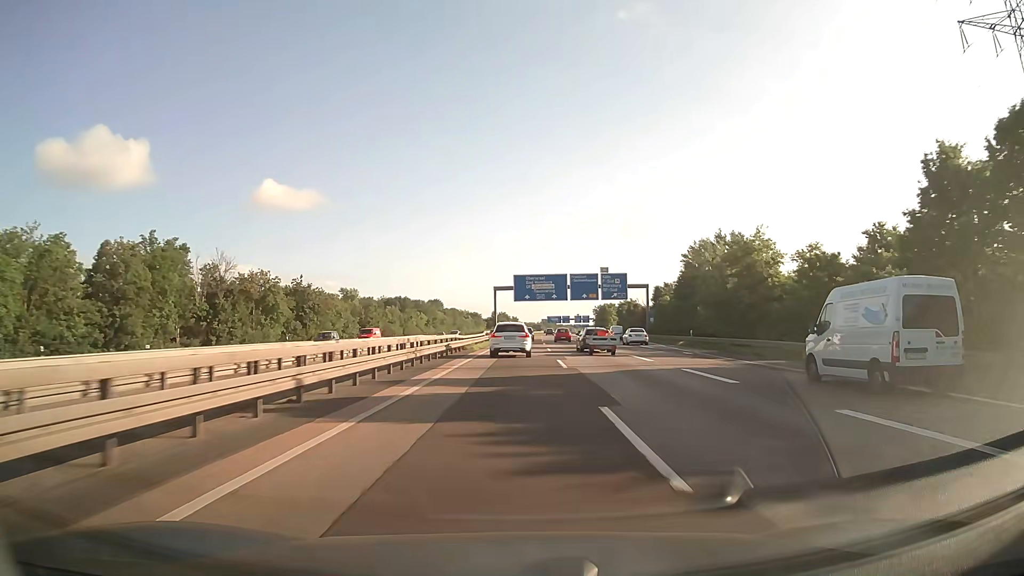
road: motorway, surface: paved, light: Day
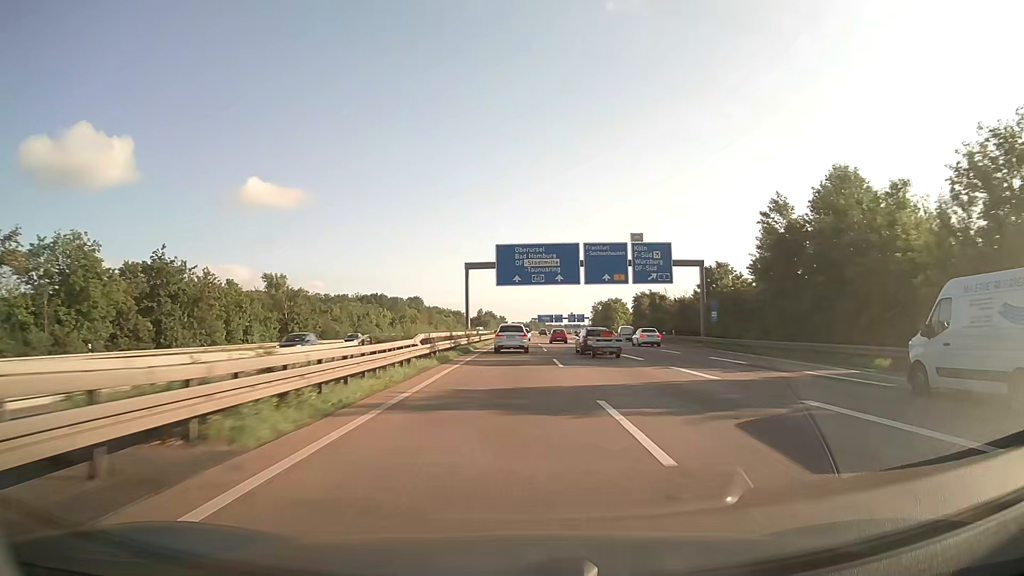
(+0.3, +34.7) m; +1°
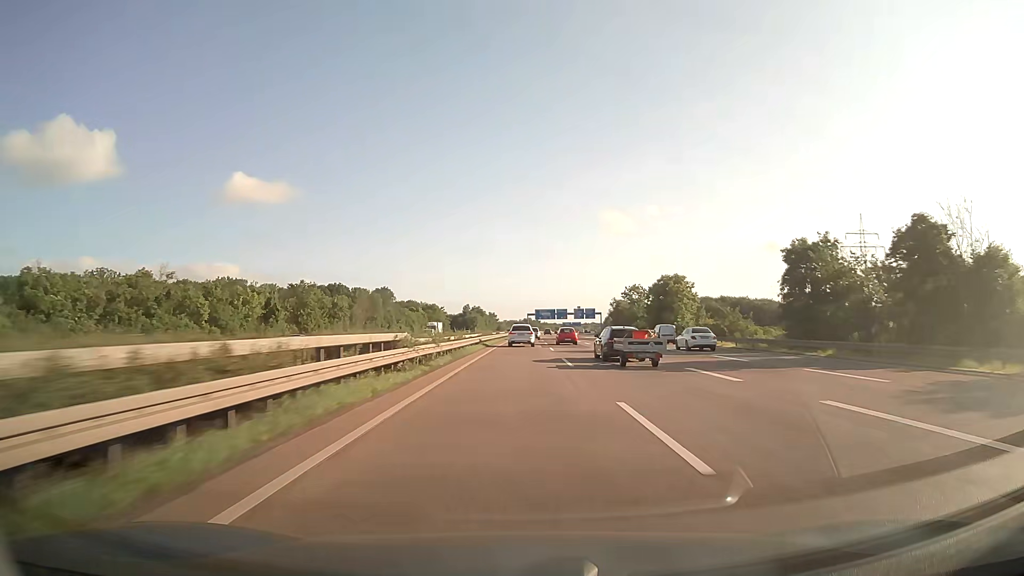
(+0.5, +71.6) m; +1°
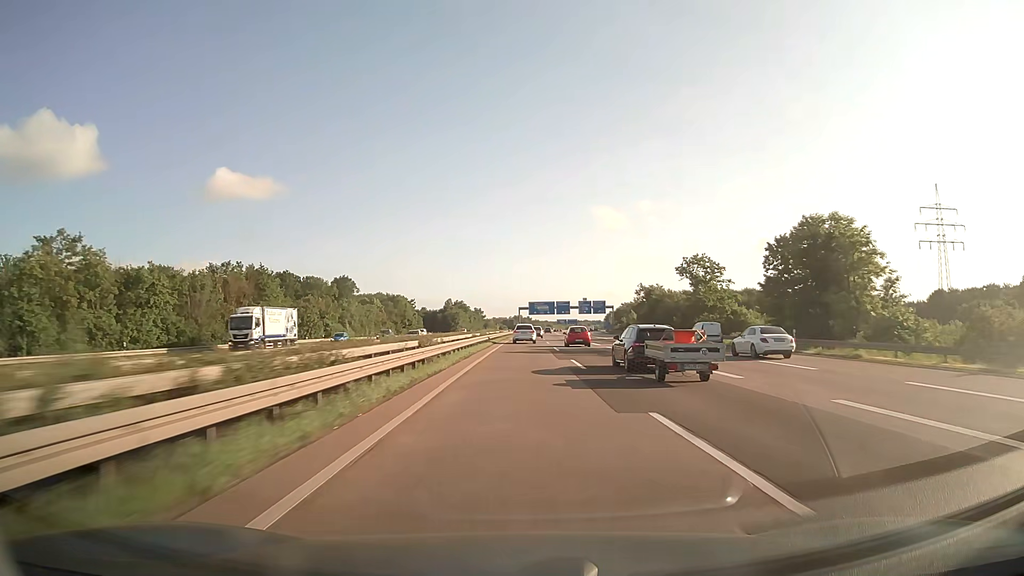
(+0.5, +55.2) m; +1°
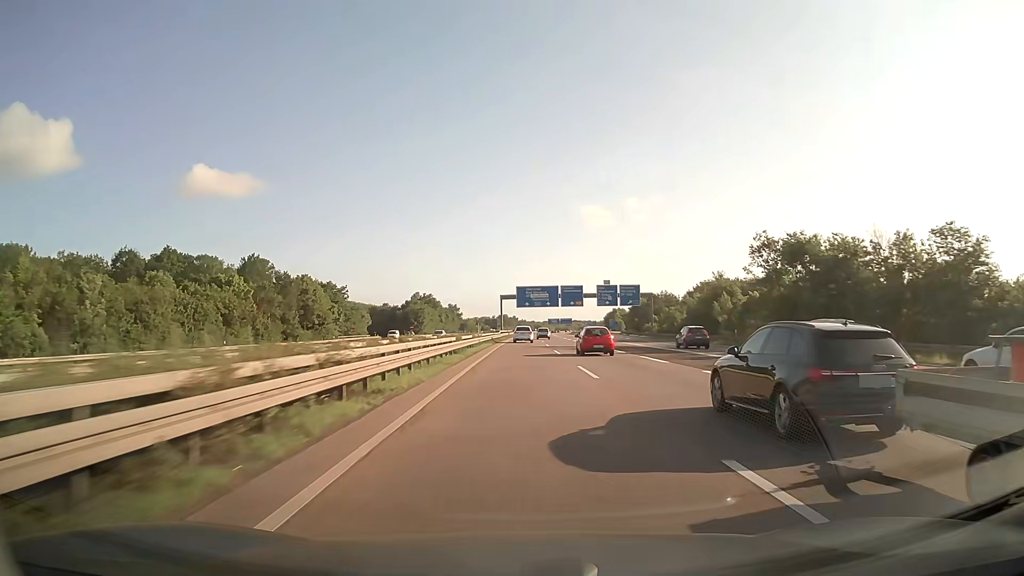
(+0.8, +74.8) m; +1°
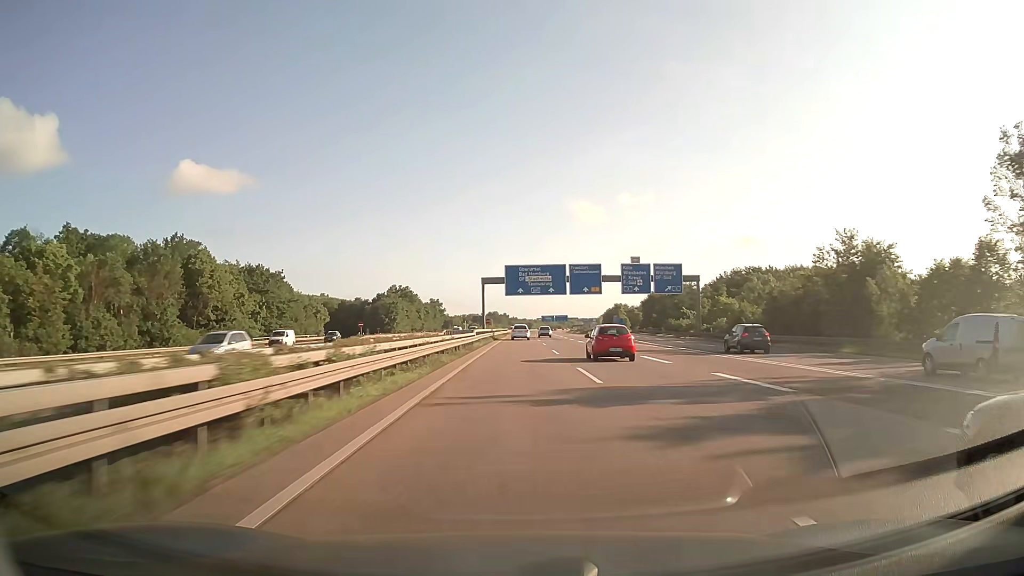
(+0.3, +37.7) m; +1°
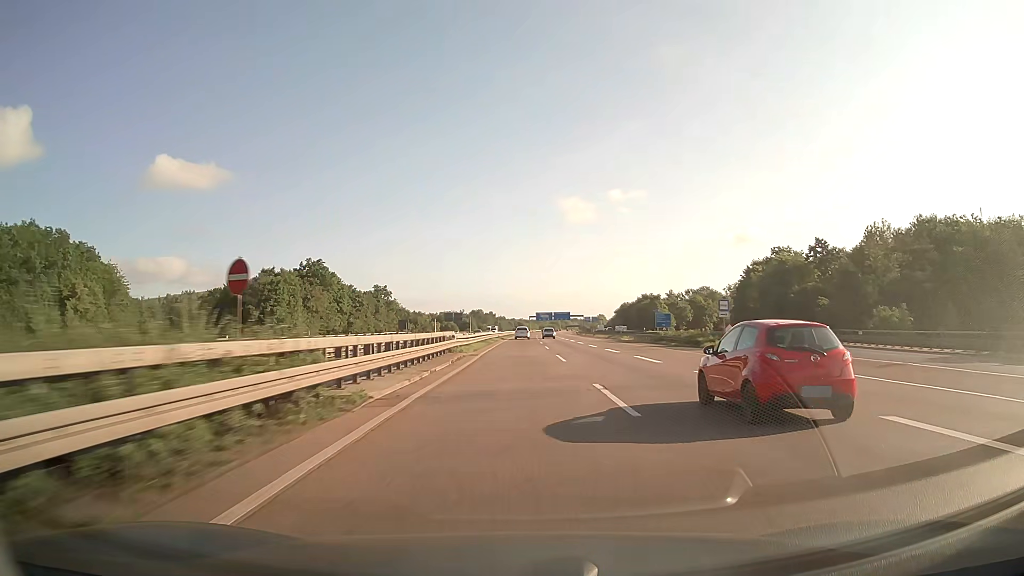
(+0.8, +94.7) m; +1°
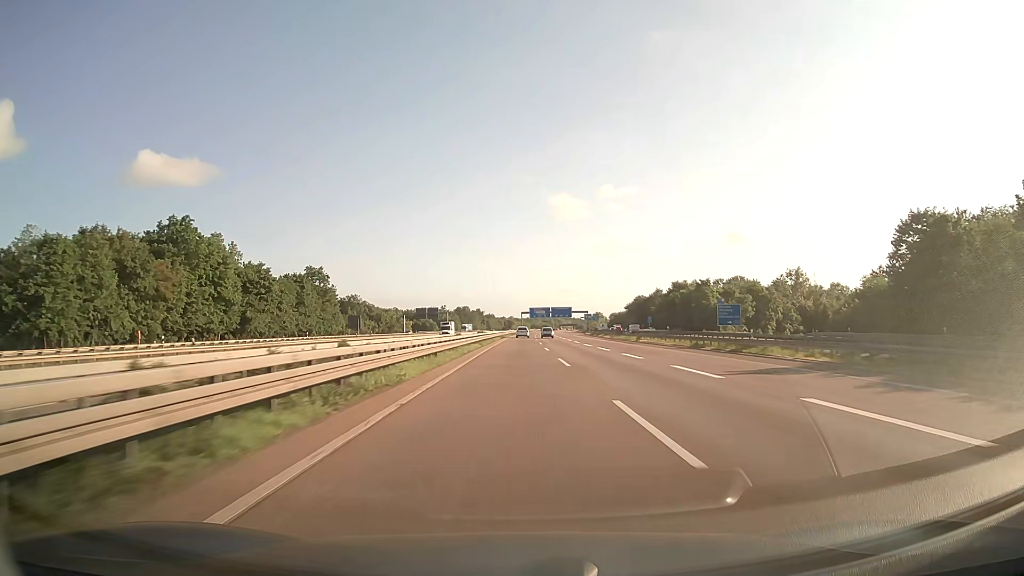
(+0.3, +57.0) m; +1°
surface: asphalt
(0, +10) (0, +20) (0, +30) (0, +40) (0, +50) (0, +60) (0, +70) (+1, +80) (+1, +90) (+1, +100) m
